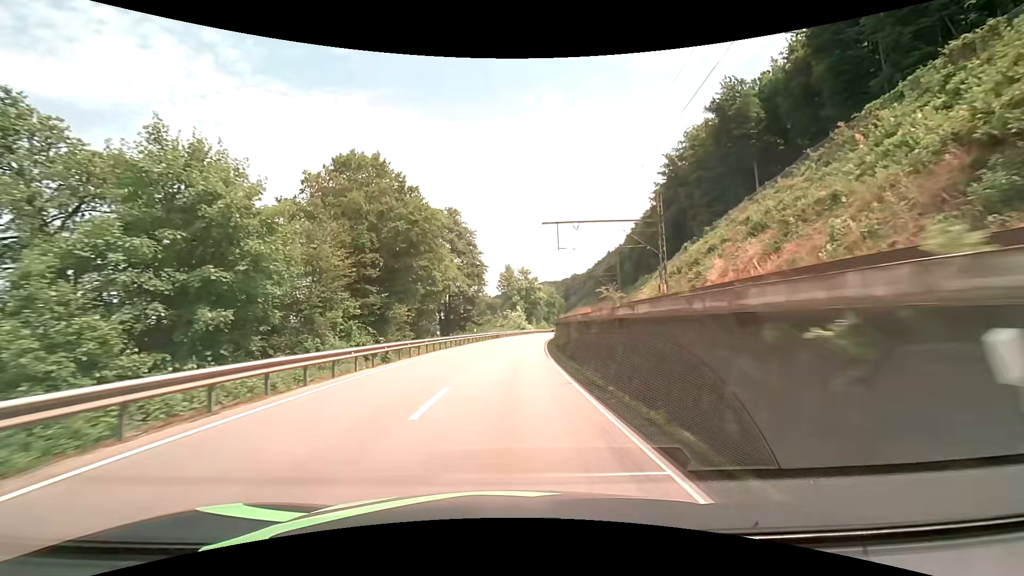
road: primary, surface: asphalt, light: Day
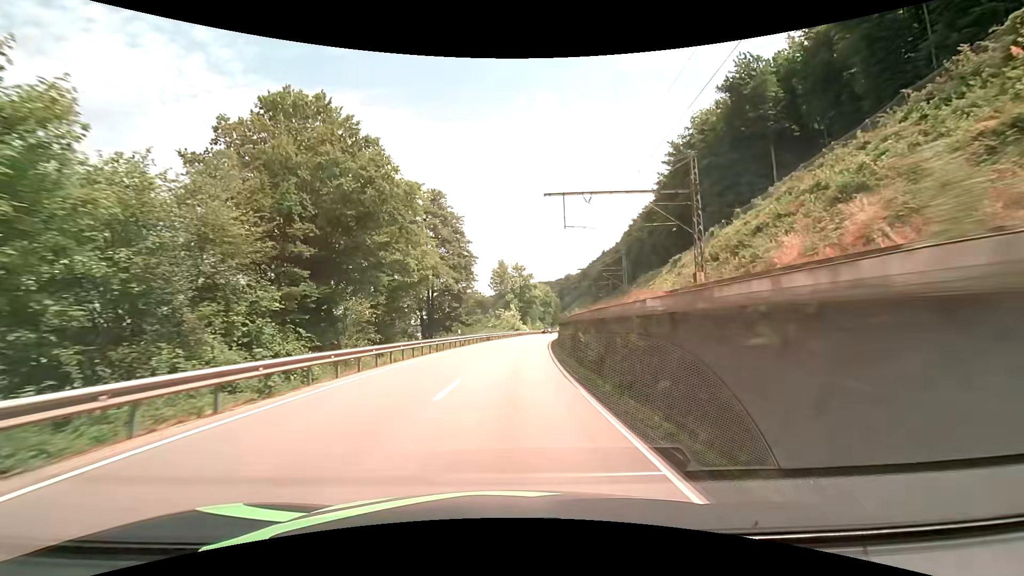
(+0.1, +9.8) m; +1°
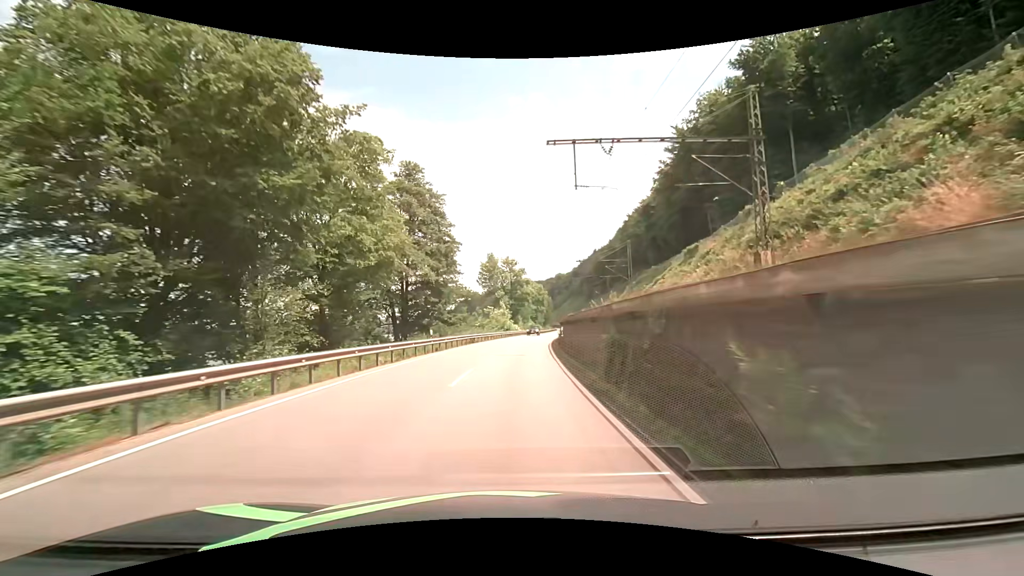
(0.0, +9.8) m; +1°
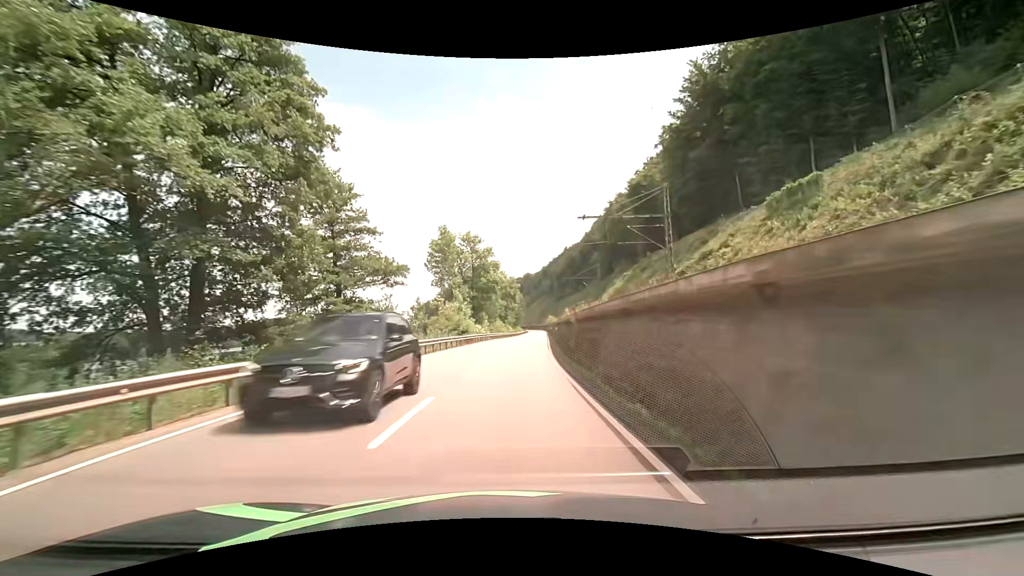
(+1.0, +29.6) m; +4°
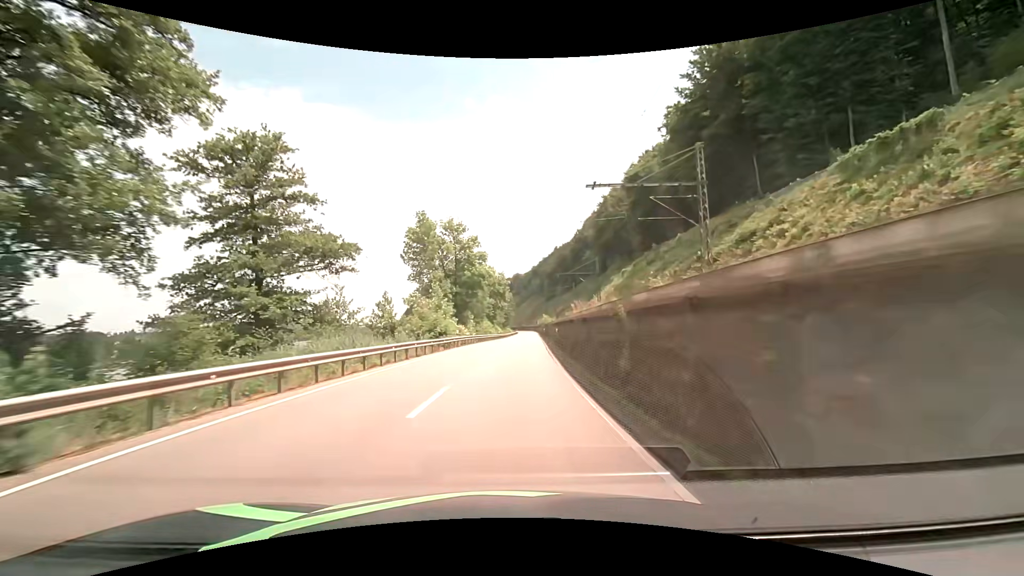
(+0.1, +9.9) m; +1°
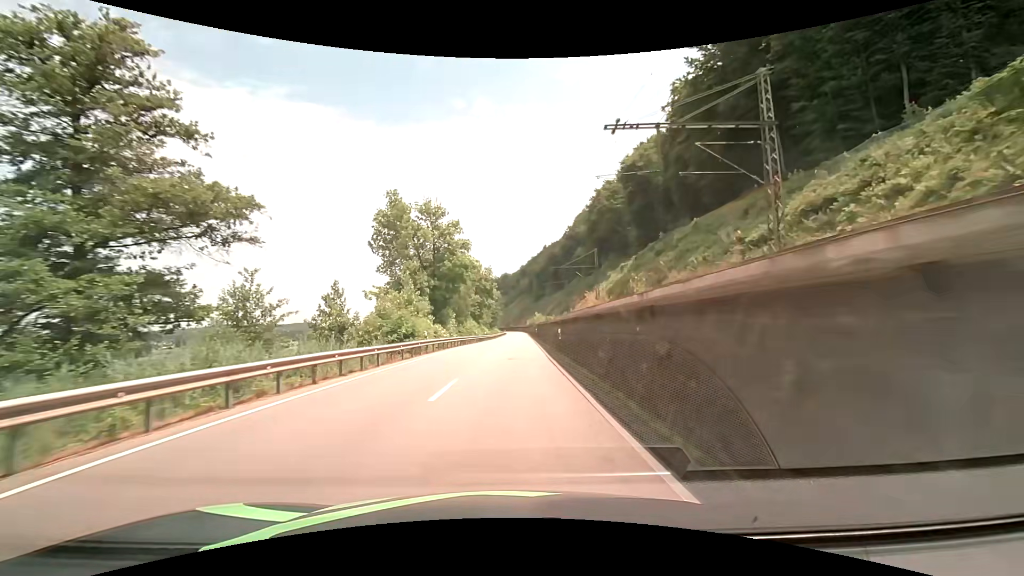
(+0.1, +10.0) m; +1°
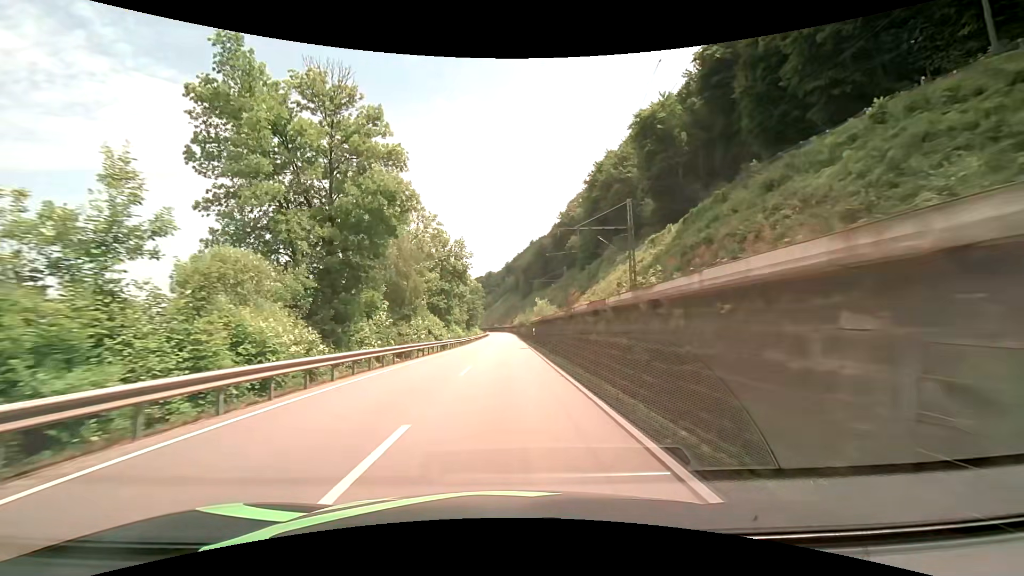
(+0.6, +30.3) m; +2°
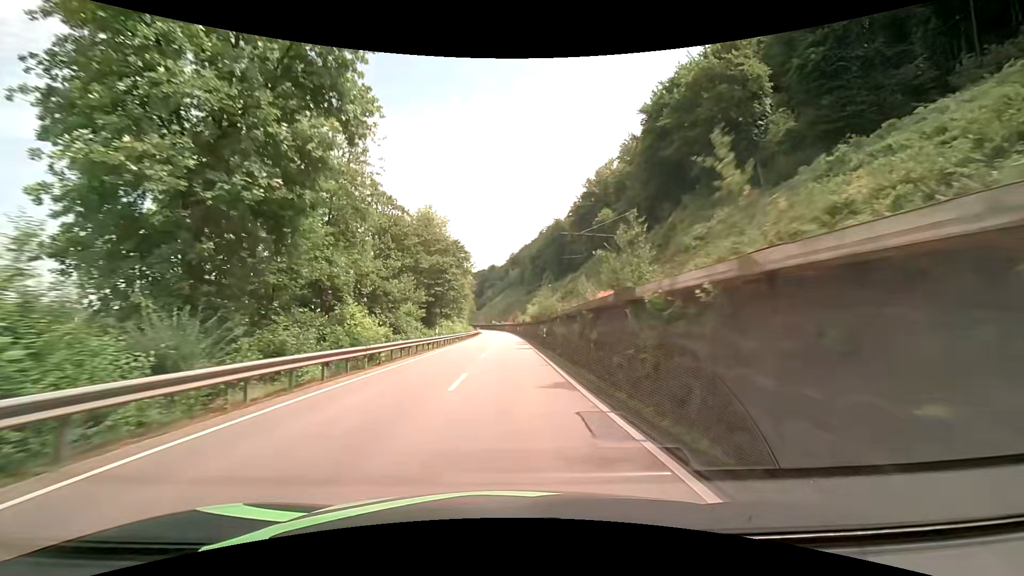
(0.0, +51.7) m; 0°
(0, +10) (0, +20) (0, +30) (0, +40) (0, +50) (0, +60) (0, +70) (0, +80) (0, +90) (0, +100) m
